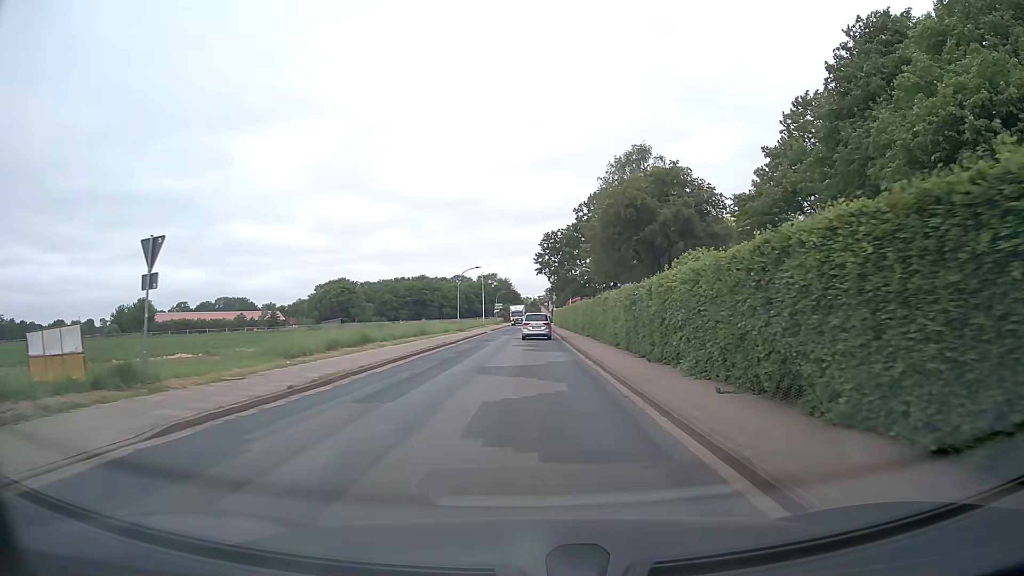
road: tertiary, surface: asphalt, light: Day
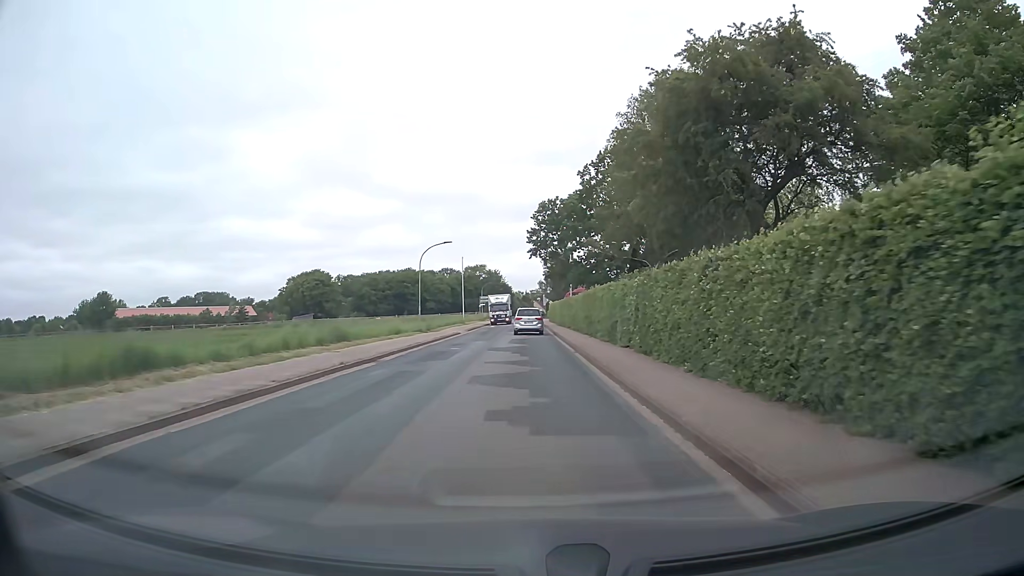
(+0.3, +19.5) m; +1°
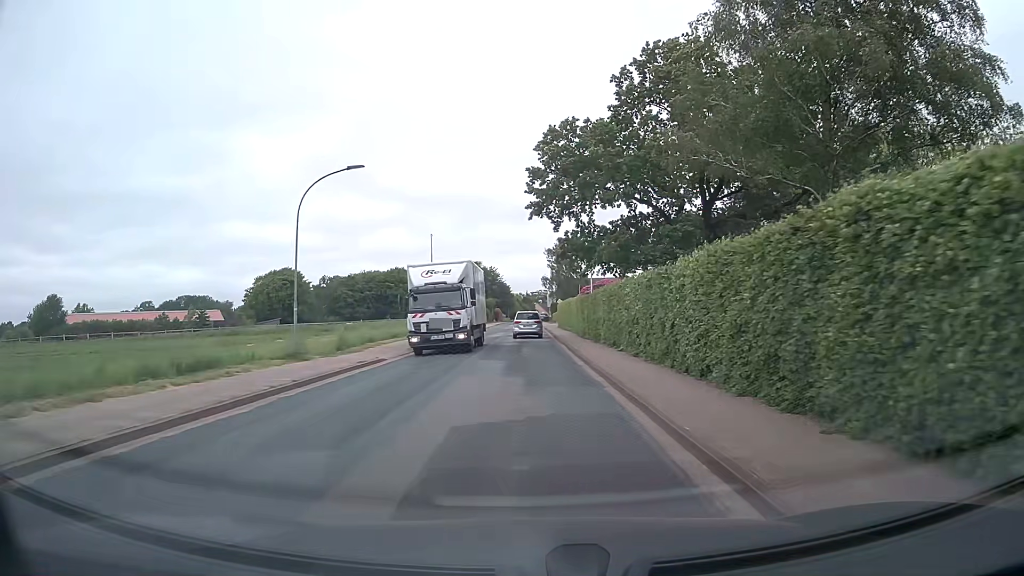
(-0.1, +26.4) m; 0°
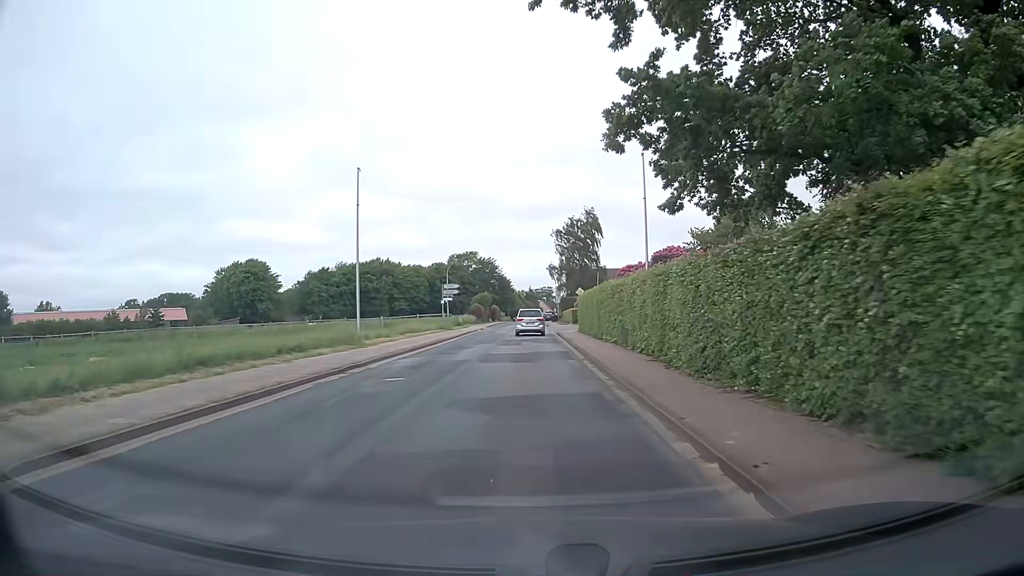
(-0.1, +25.0) m; 0°
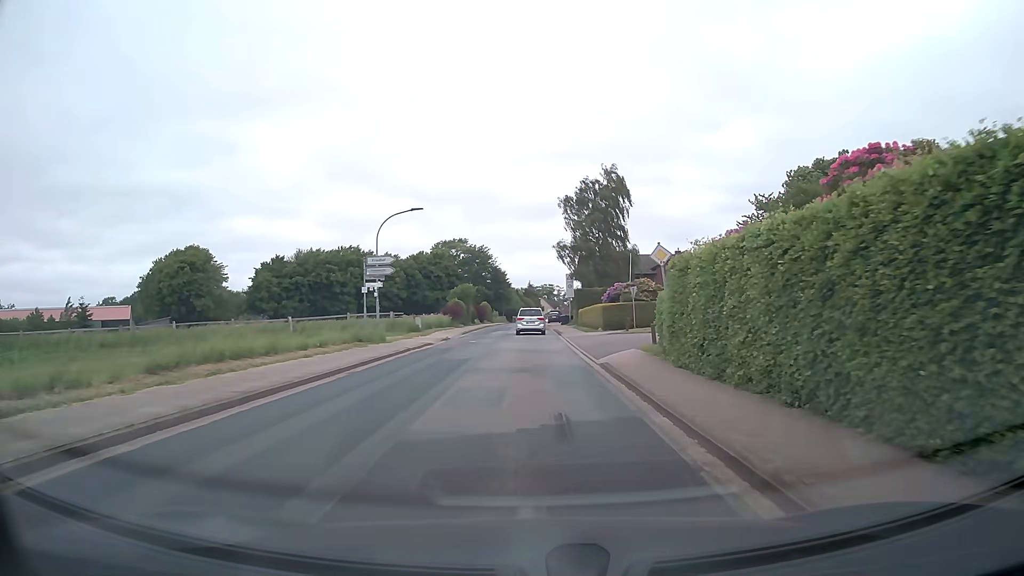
(0.0, +28.4) m; 0°
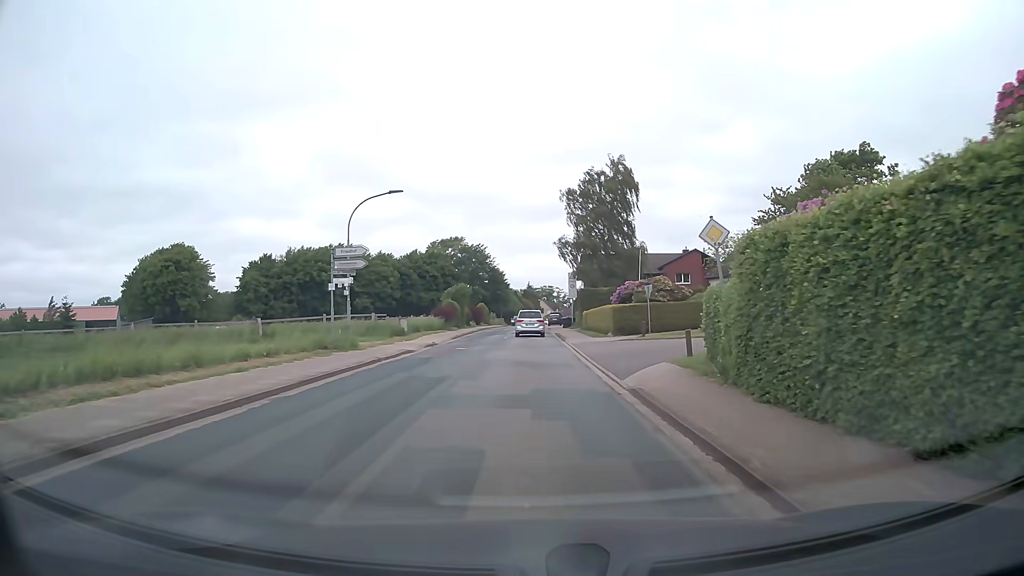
(0.0, +5.3) m; -1°
(0, +10) (0, +20) (0, +30) (0, +40) (0, +50) (0, +60) (0, +70) (0, +80) (+1, +90) (+1, +100) m
